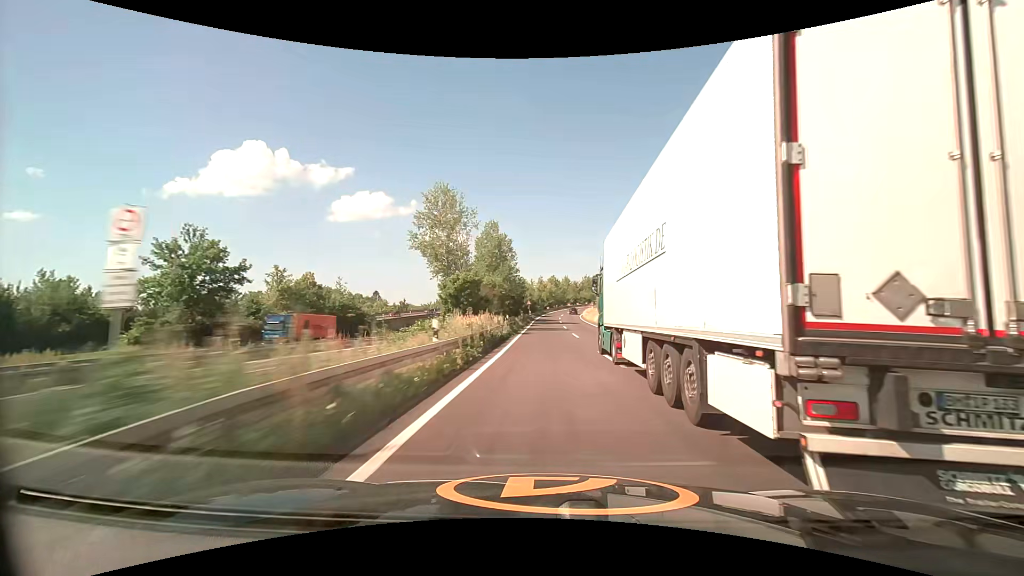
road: trunk_link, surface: asphalt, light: Day
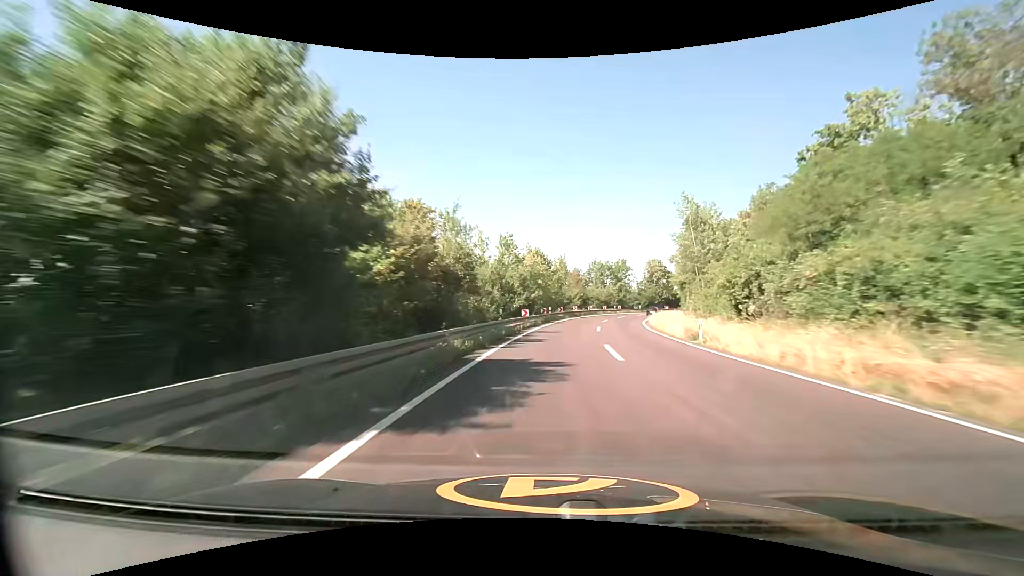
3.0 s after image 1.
(+1.4, +90.3) m; +2°
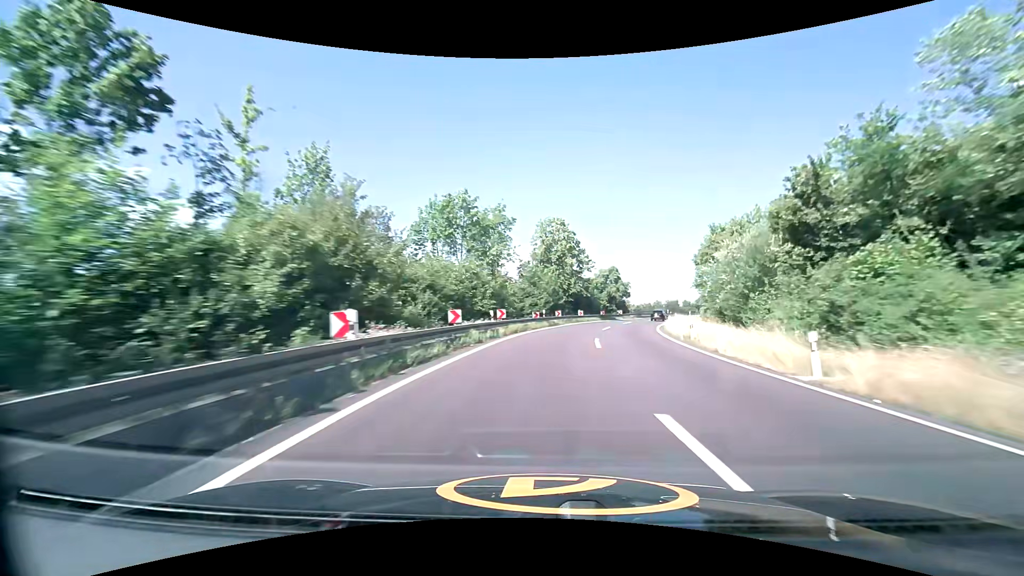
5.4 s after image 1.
(+8.1, +66.6) m; +17°
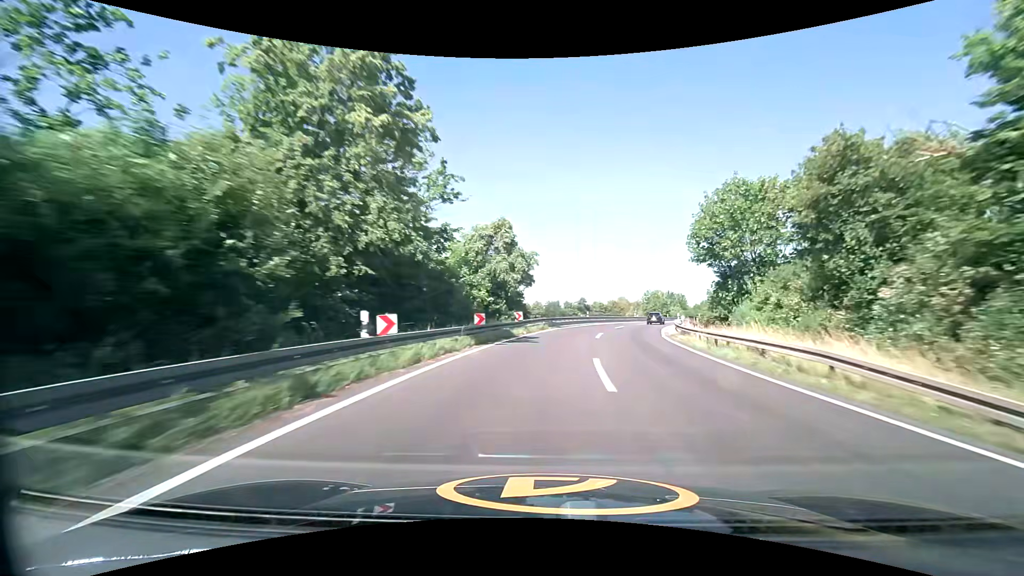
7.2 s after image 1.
(+5.5, +45.4) m; +14°
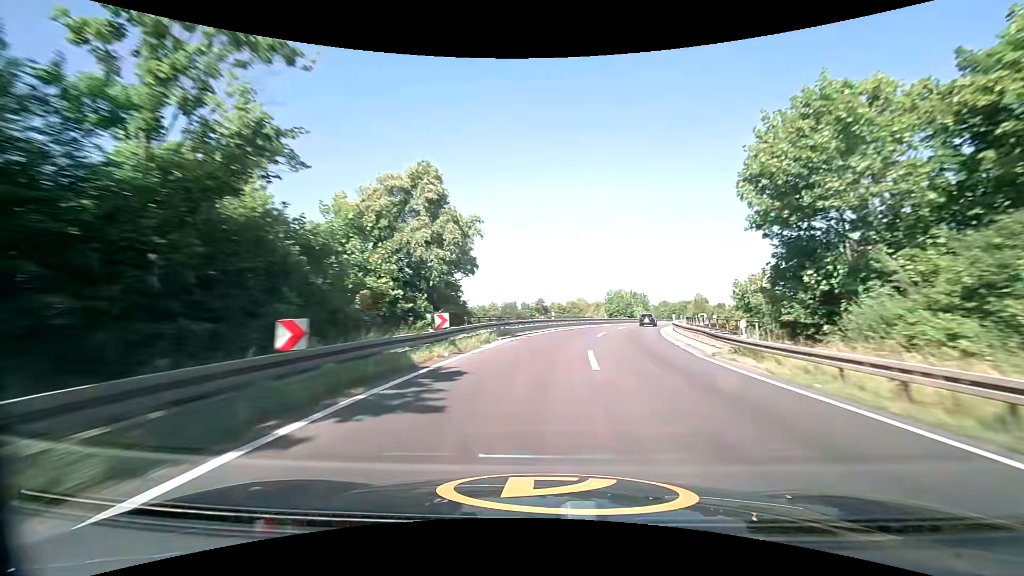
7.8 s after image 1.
(+0.6, +14.7) m; +5°
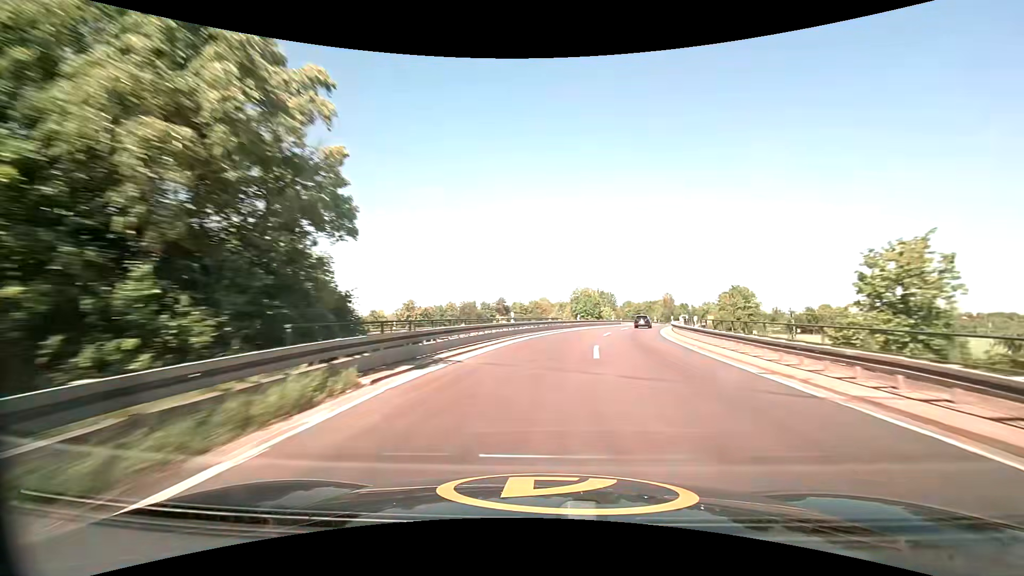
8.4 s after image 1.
(+0.5, +14.6) m; +4°
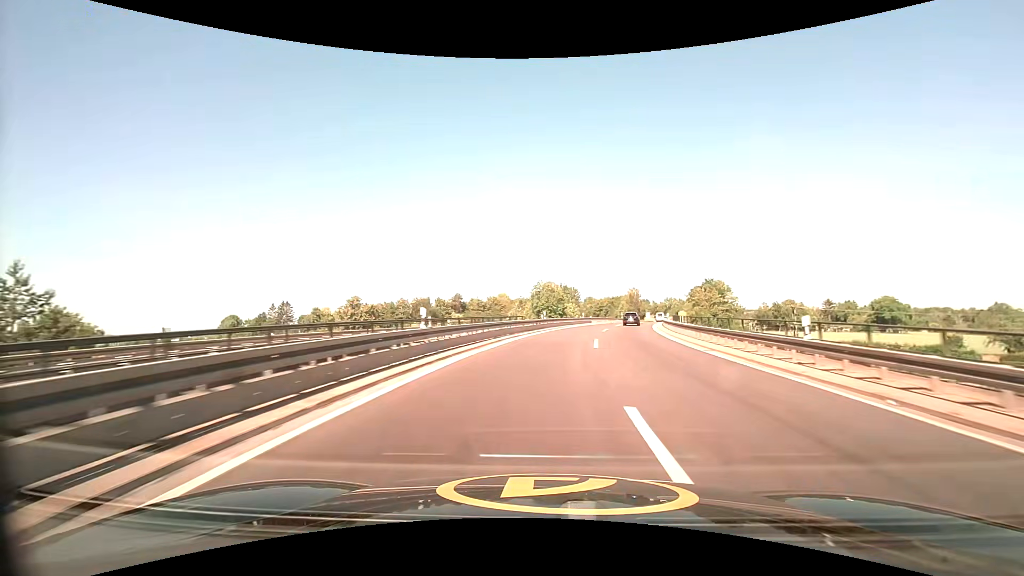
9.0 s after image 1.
(+0.6, +14.4) m; +4°
